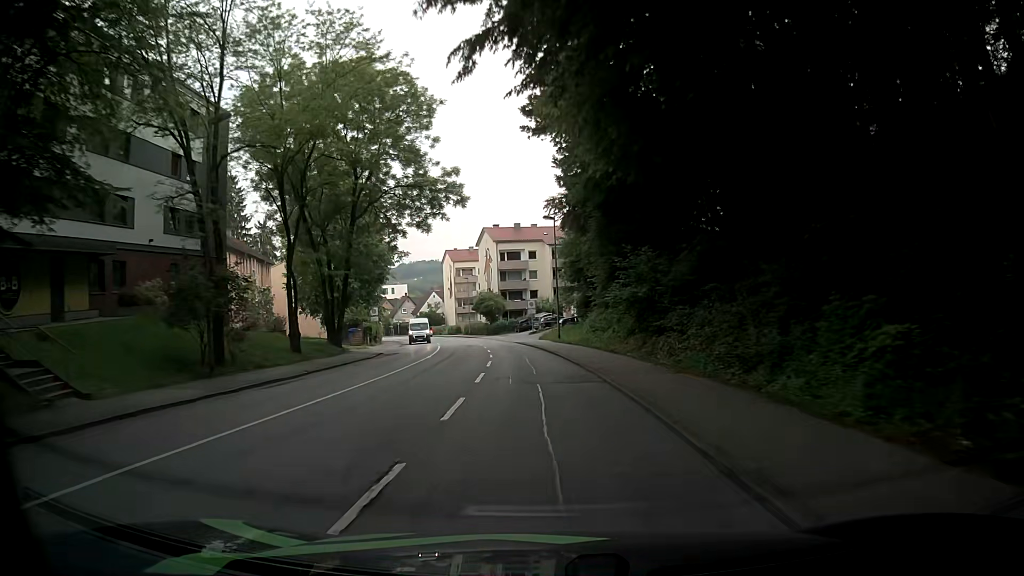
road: tertiary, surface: asphalt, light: Day
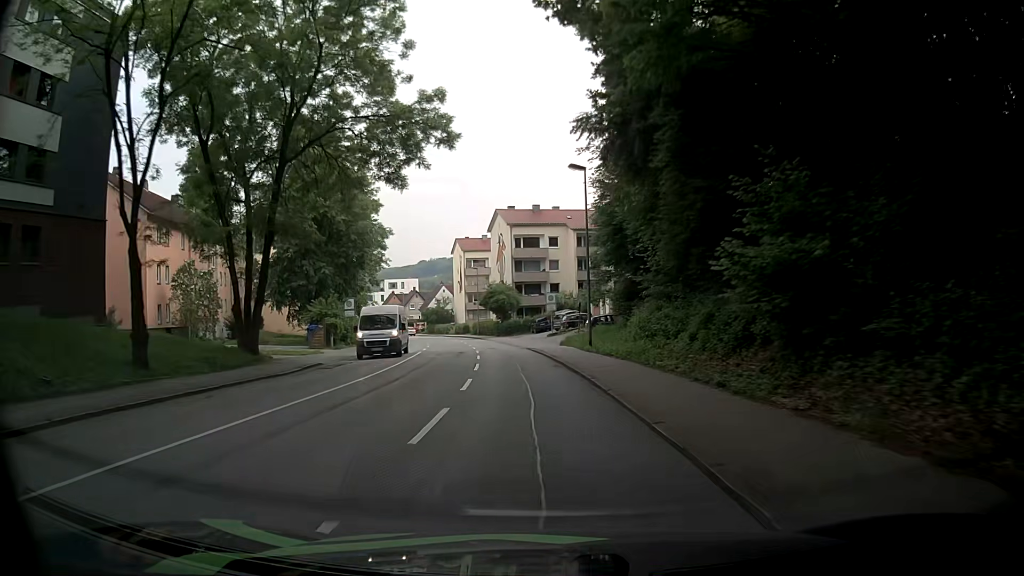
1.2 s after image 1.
(-0.6, +14.4) m; -3°
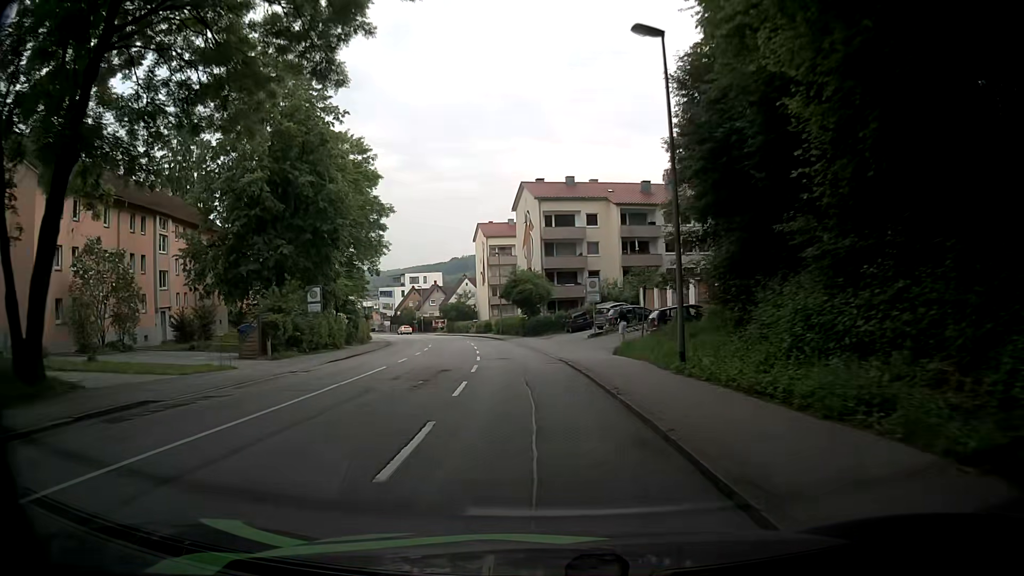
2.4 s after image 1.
(-0.3, +14.4) m; -4°
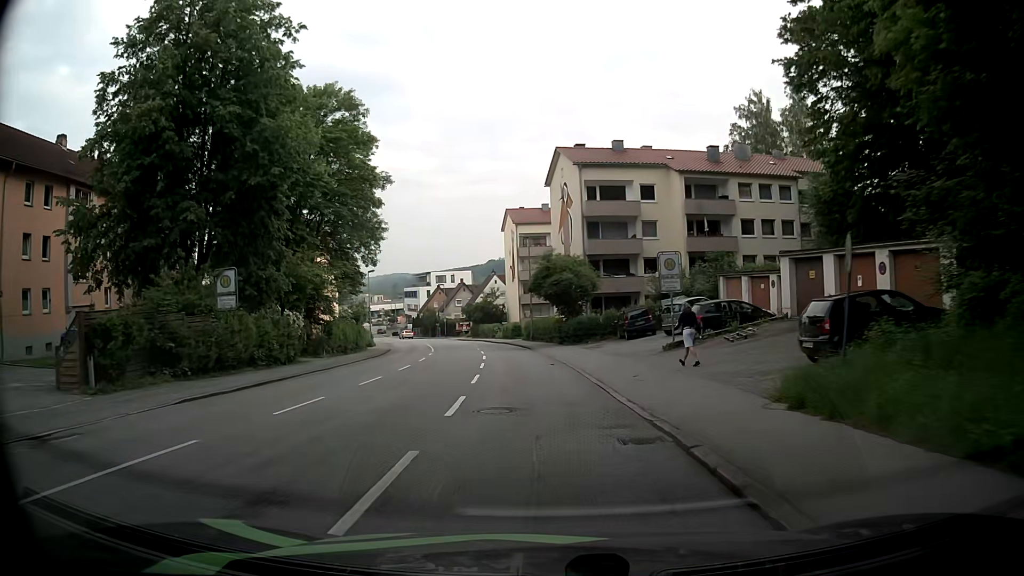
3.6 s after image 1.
(-0.2, +14.4) m; -2°
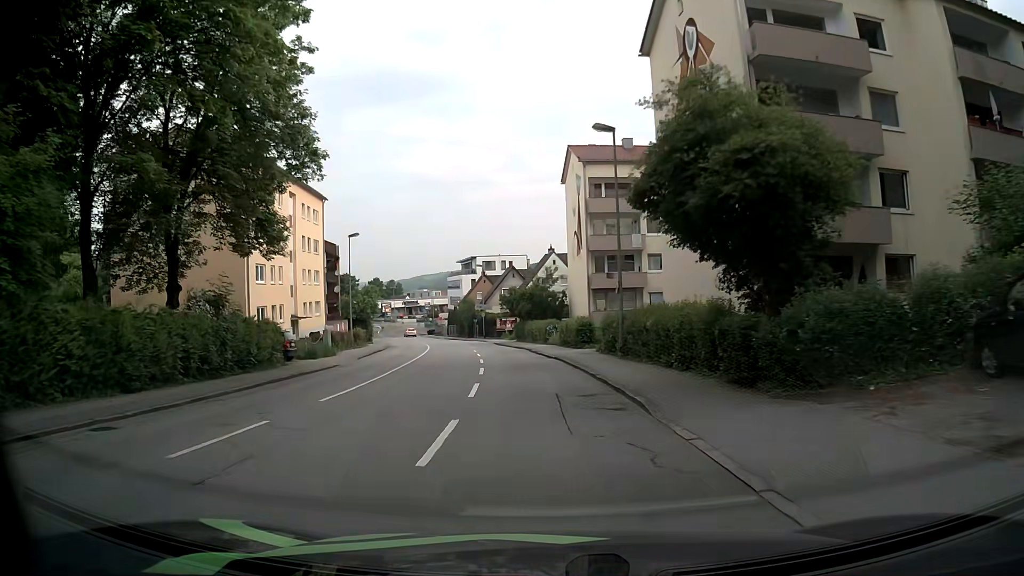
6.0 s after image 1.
(-1.5, +28.6) m; -5°
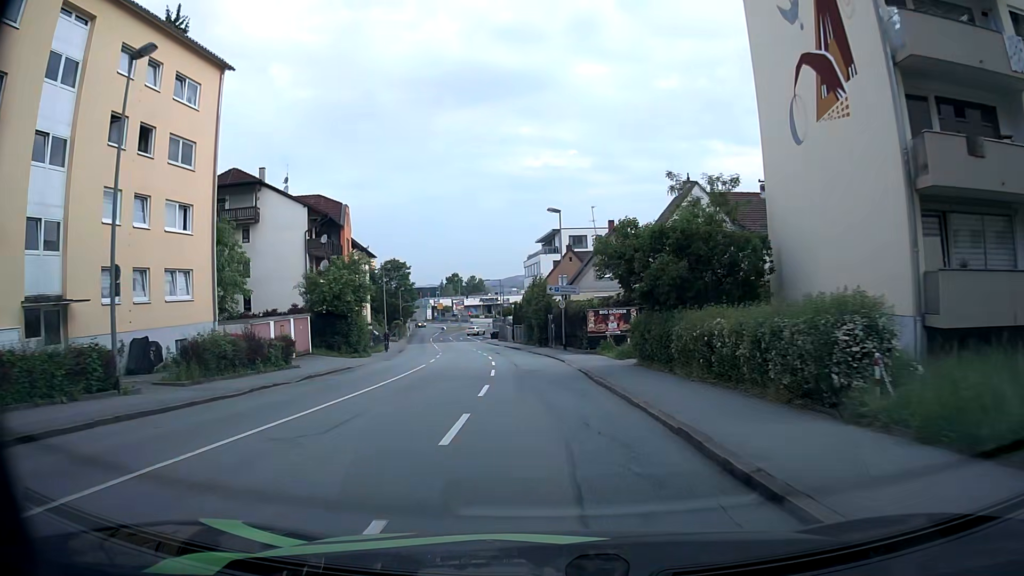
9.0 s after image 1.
(-2.4, +35.4) m; -9°
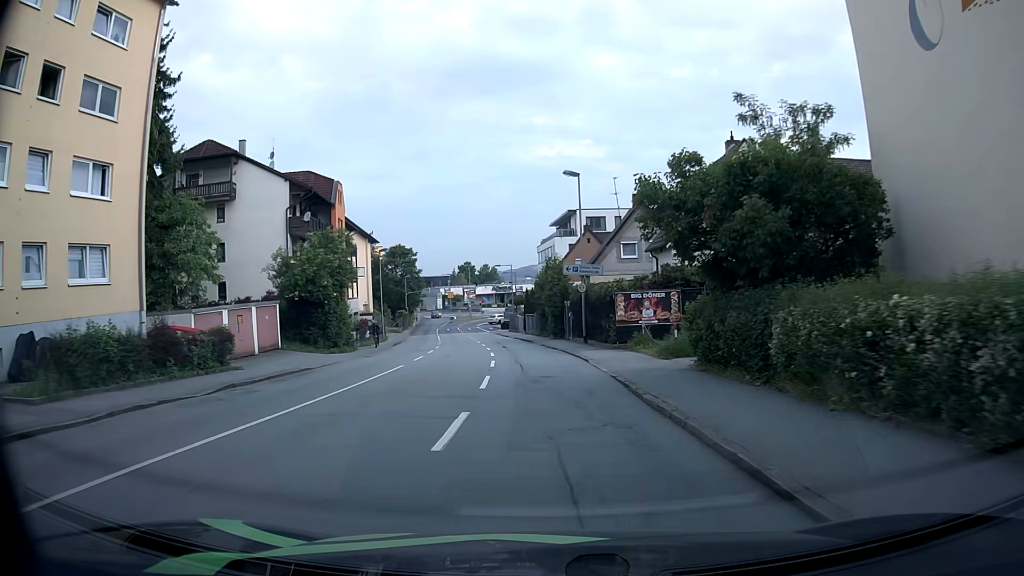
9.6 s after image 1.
(0.0, +7.0) m; -1°
